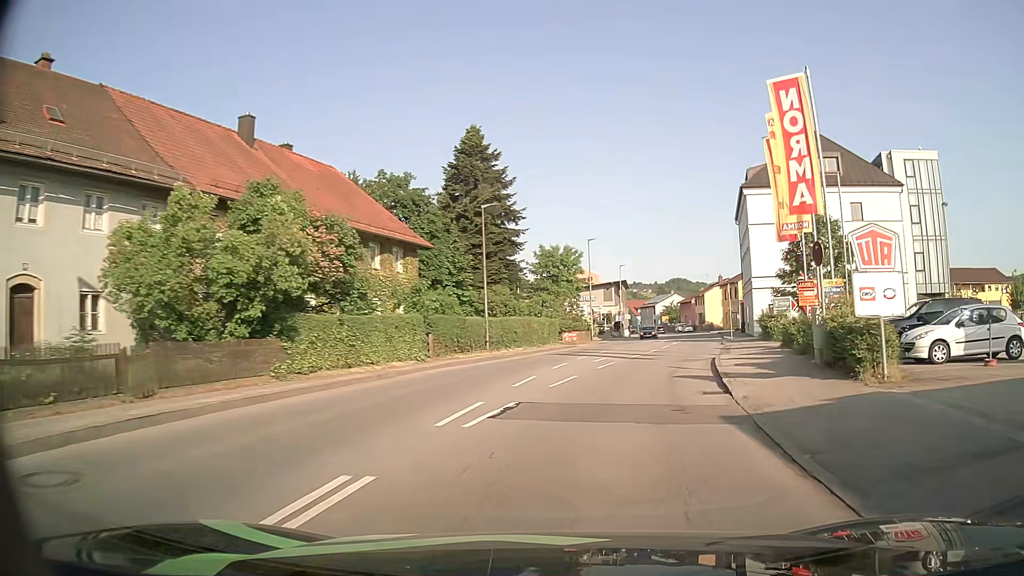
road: tertiary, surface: asphalt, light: Day
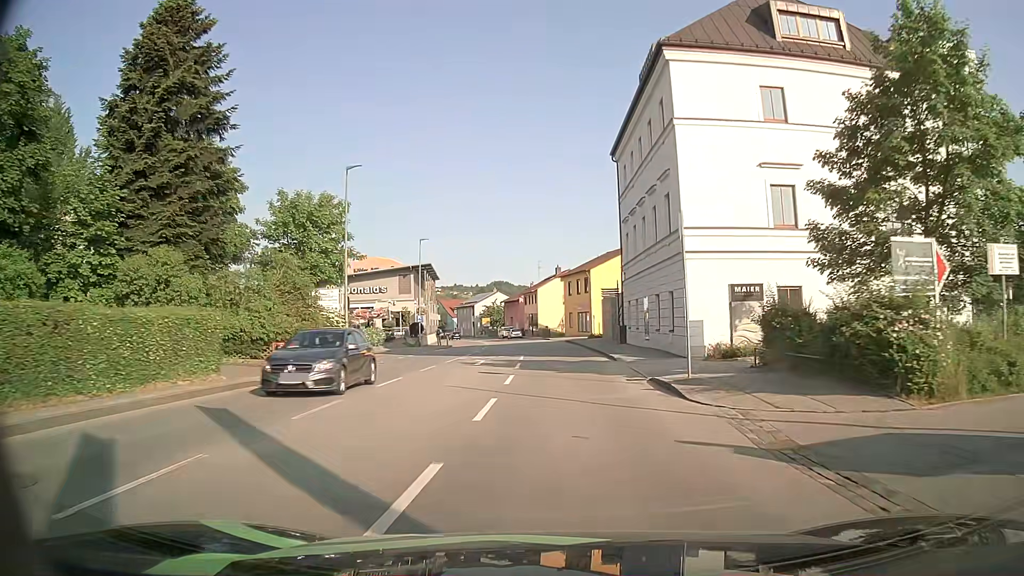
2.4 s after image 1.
(+4.7, +28.3) m; +16°
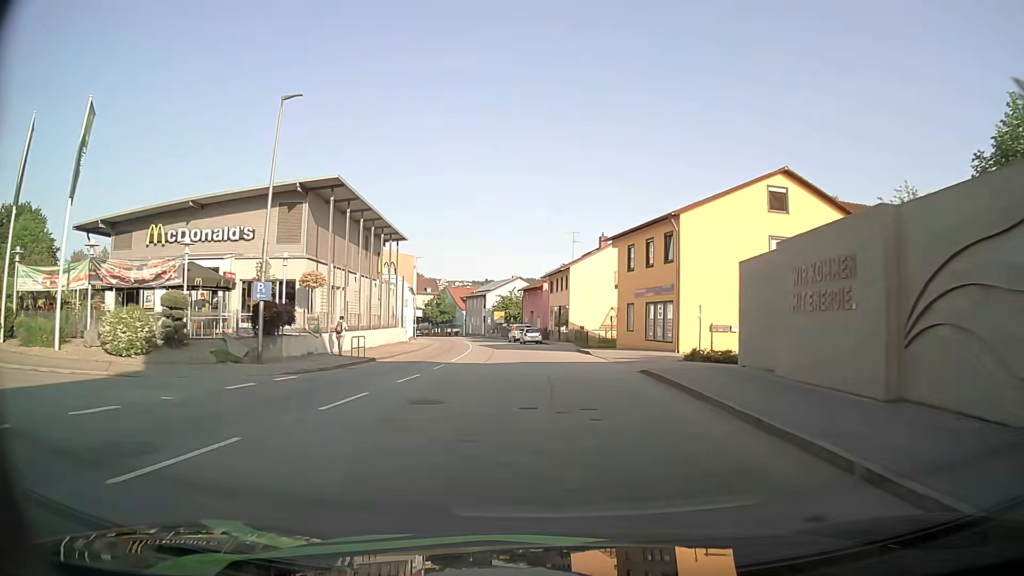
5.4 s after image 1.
(-0.4, +36.6) m; -2°
(0, +10) (-1, +20) (-2, +30) (-3, +40) (-4, +50) (-5, +60) (-7, +70) (-9, +79) (-11, +89) (-13, +99) m
